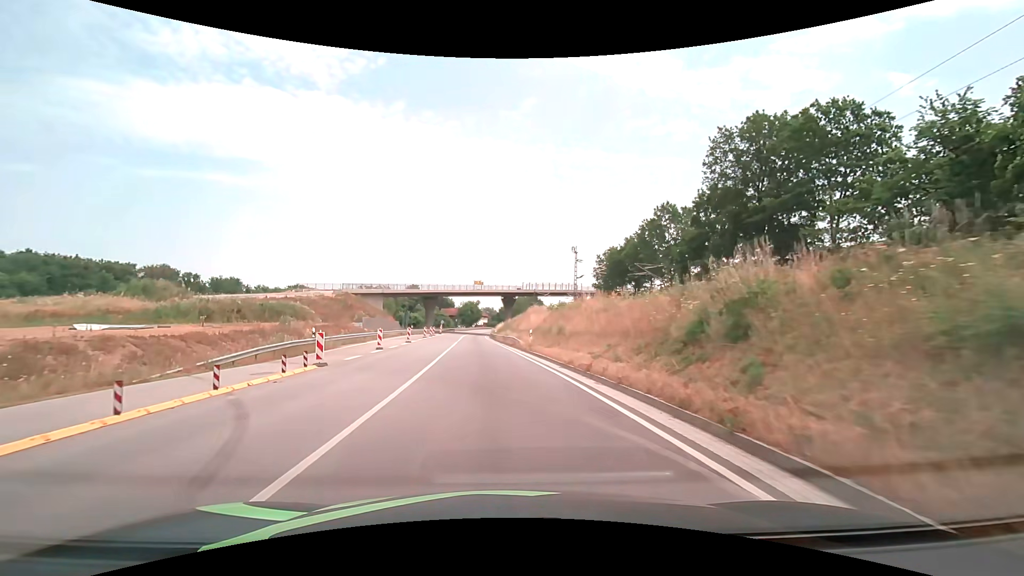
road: primary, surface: asphalt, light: Day
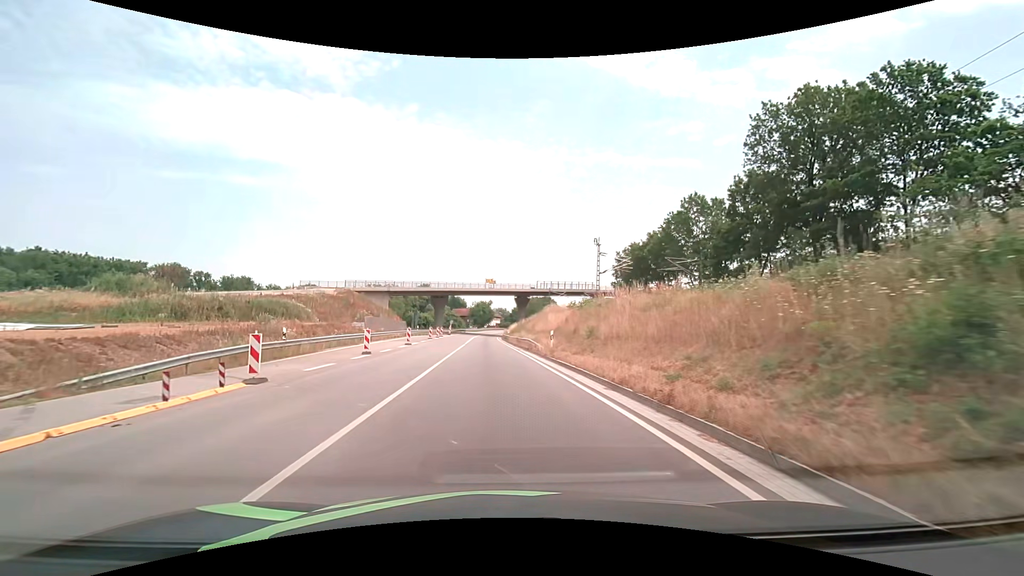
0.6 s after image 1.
(-0.1, +6.1) m; -1°
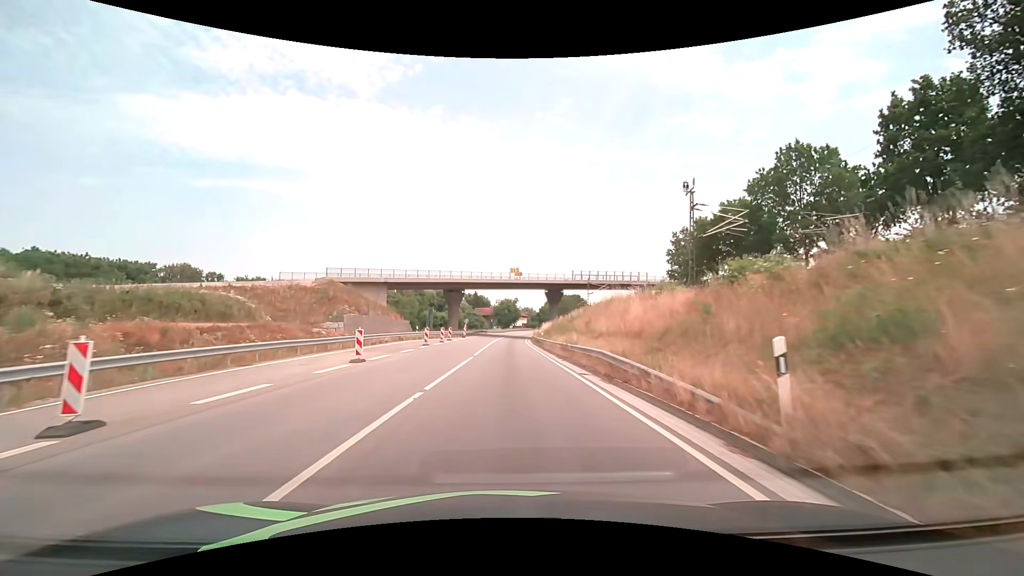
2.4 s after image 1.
(-0.6, +19.6) m; -3°
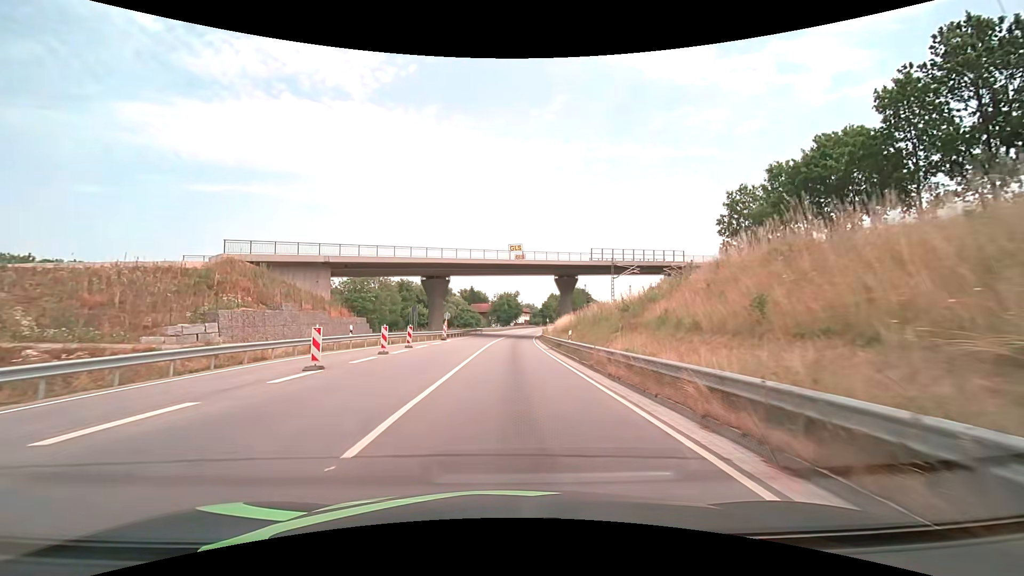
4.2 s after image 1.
(+0.1, +21.5) m; 0°
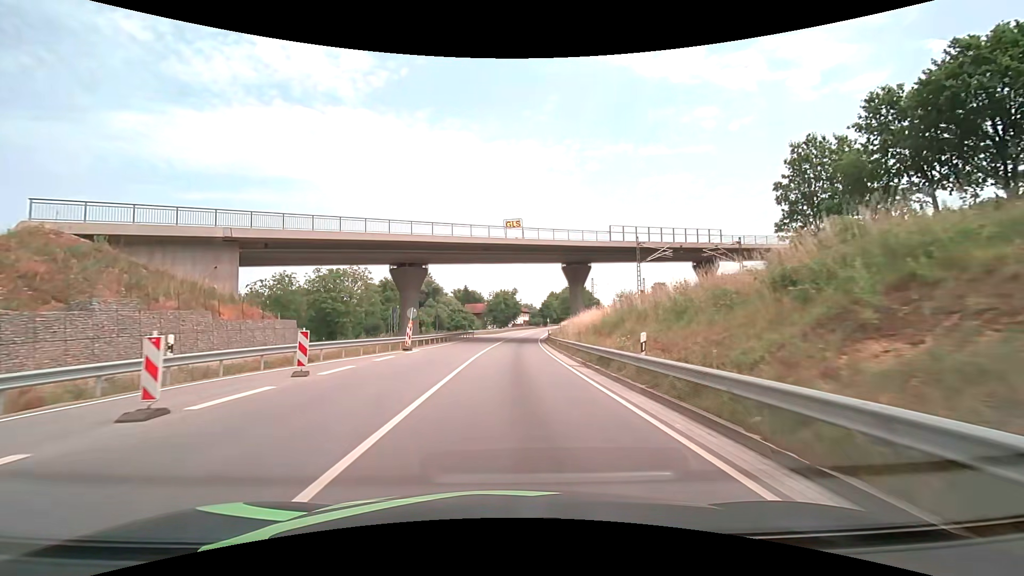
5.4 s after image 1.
(0.0, +15.4) m; 0°
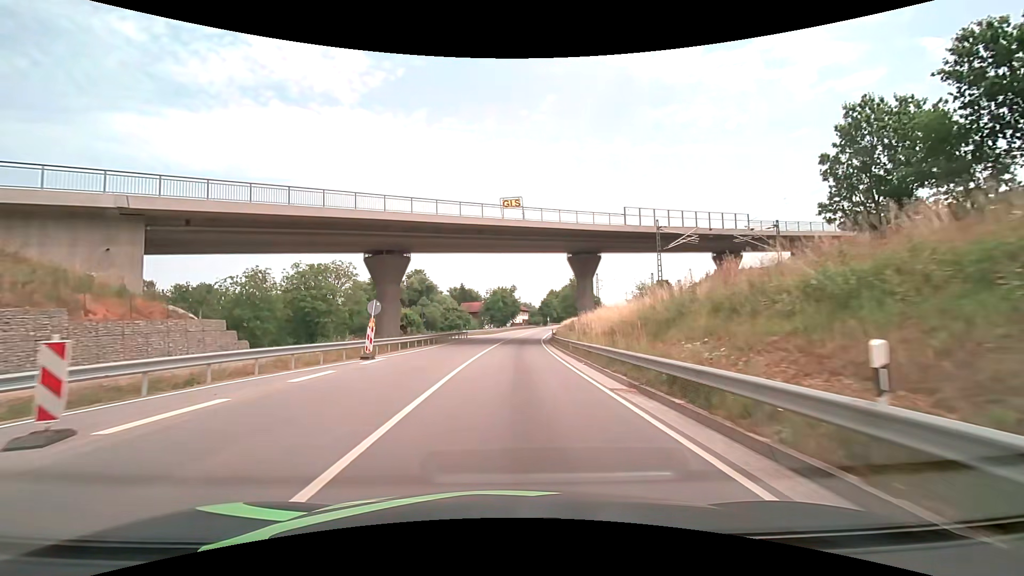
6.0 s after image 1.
(0.0, +7.9) m; 0°
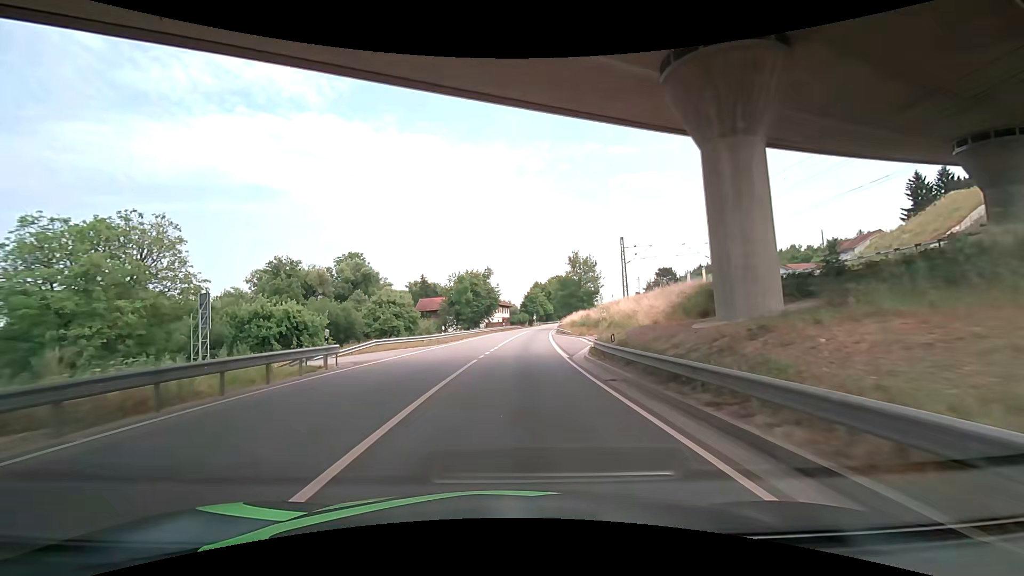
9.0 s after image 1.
(+0.8, +40.0) m; +2°
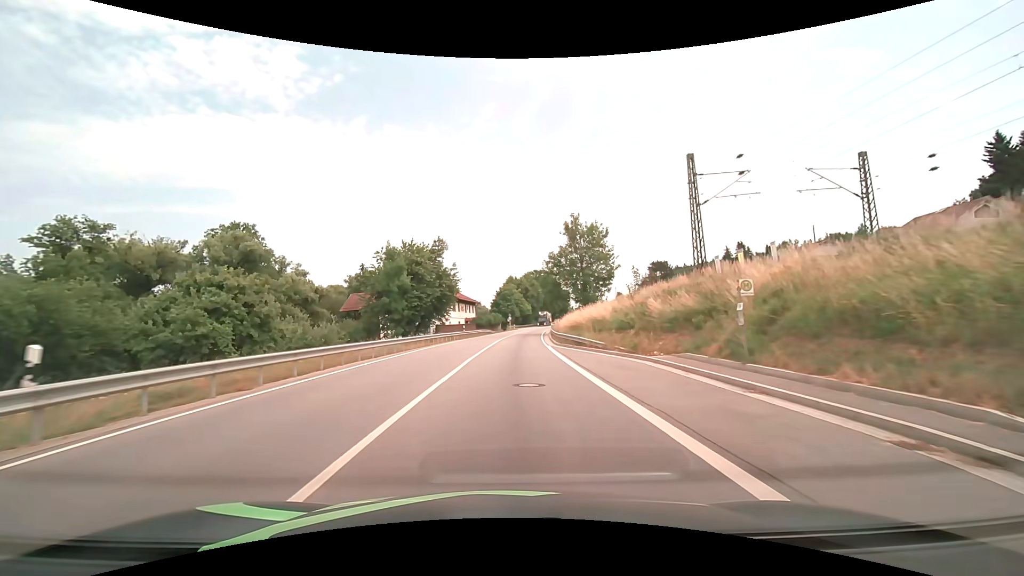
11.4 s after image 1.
(+1.3, +32.2) m; +4°
(0, +10) (0, +20) (+1, +30) (+1, +40) (+2, +50) (+2, +60) (+3, +70) (+4, +80) (+5, +90) (+7, +100) m
